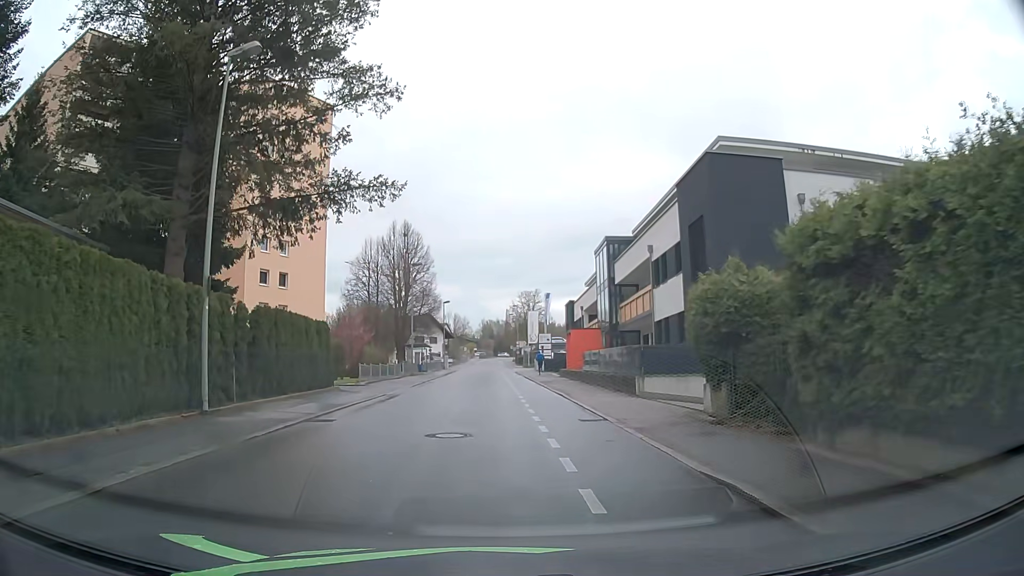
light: Day
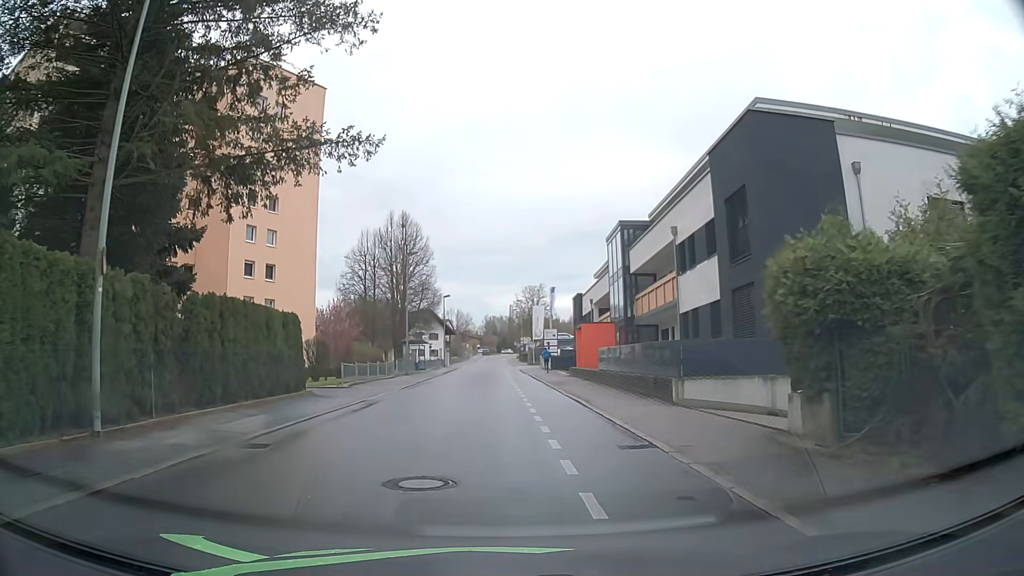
(0.0, +4.2) m; -1°
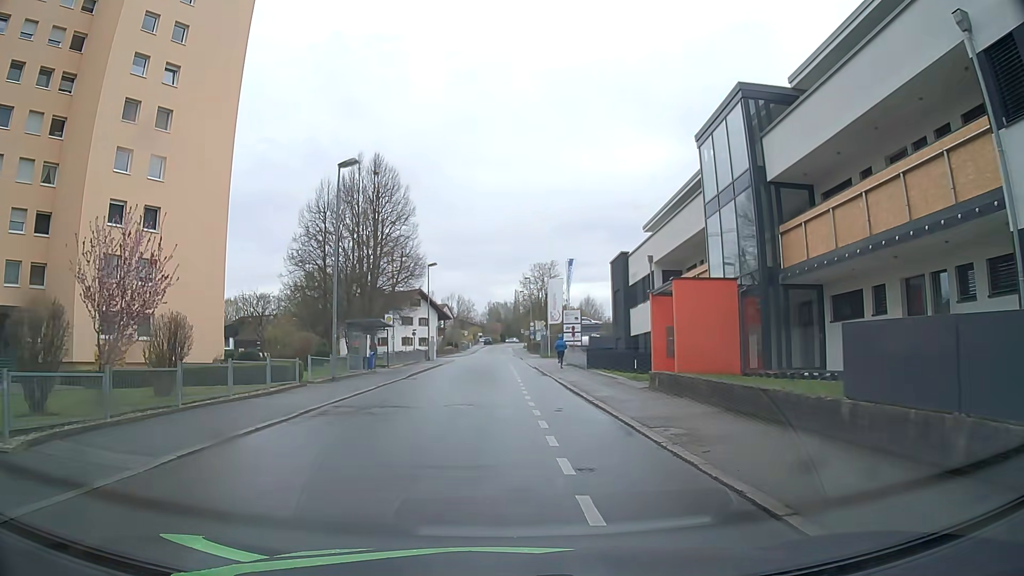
(+0.1, +20.3) m; +1°
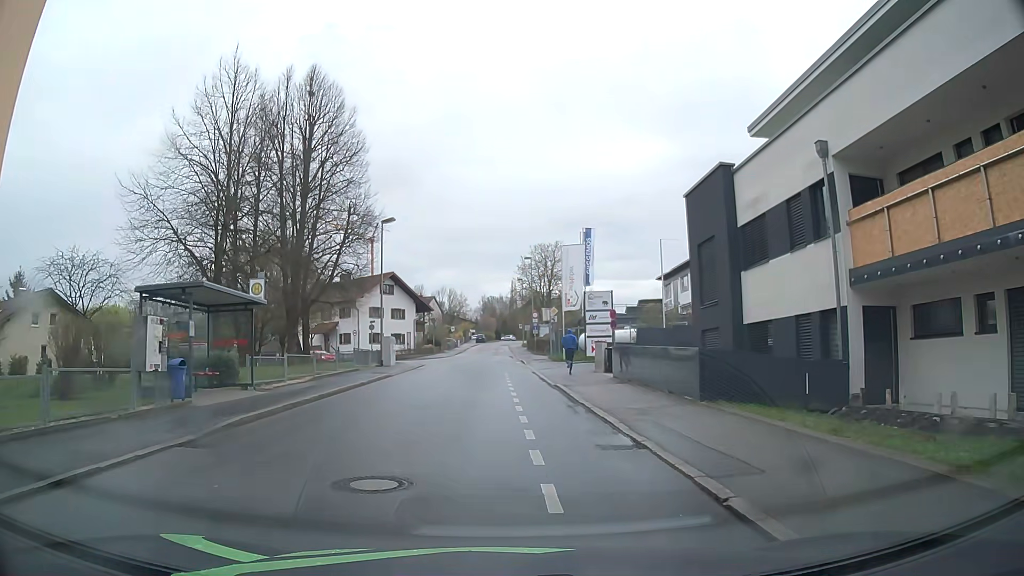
(-0.1, +19.7) m; -1°
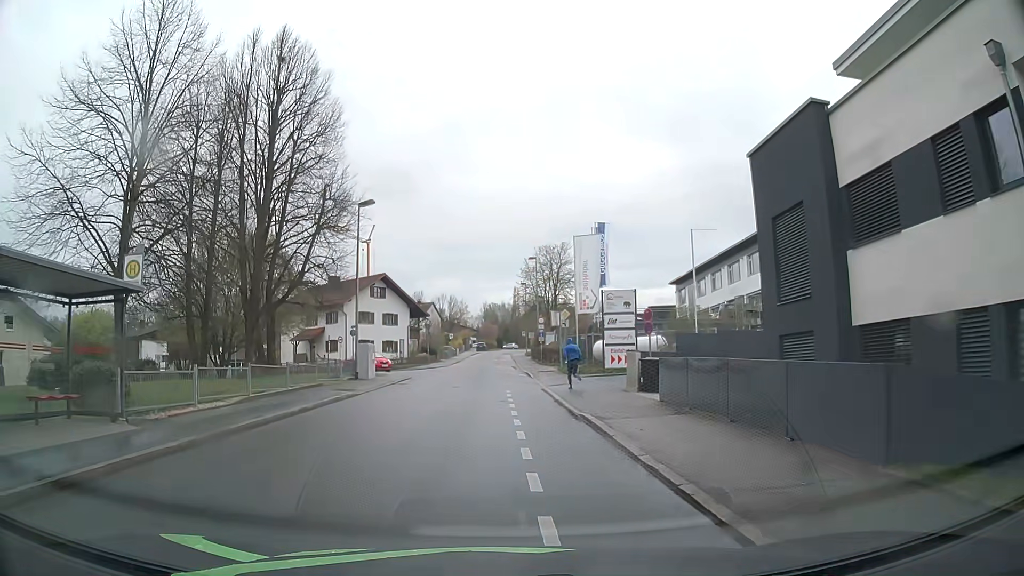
(+0.1, +6.7) m; +1°
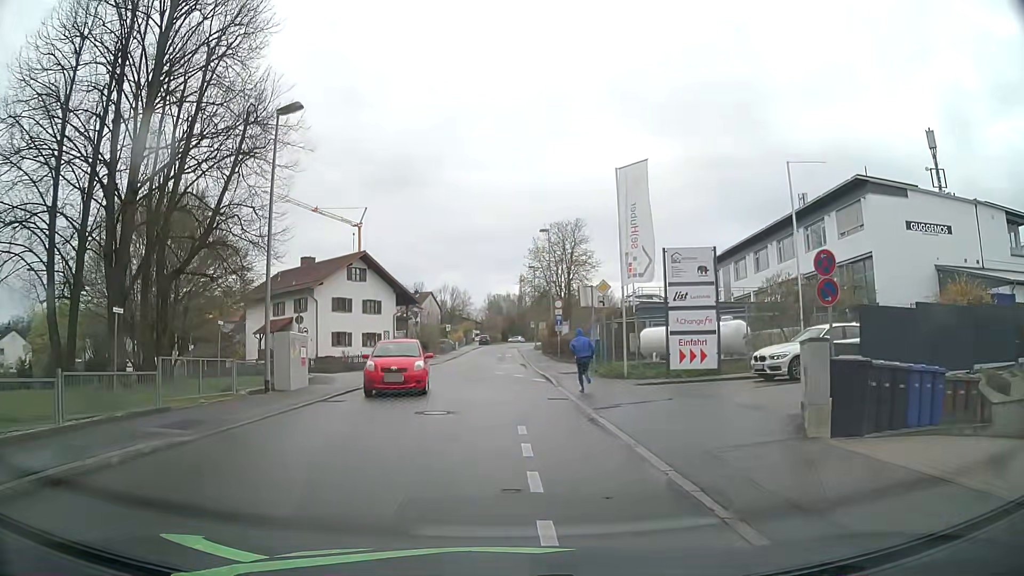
(-0.2, +12.3) m; 0°
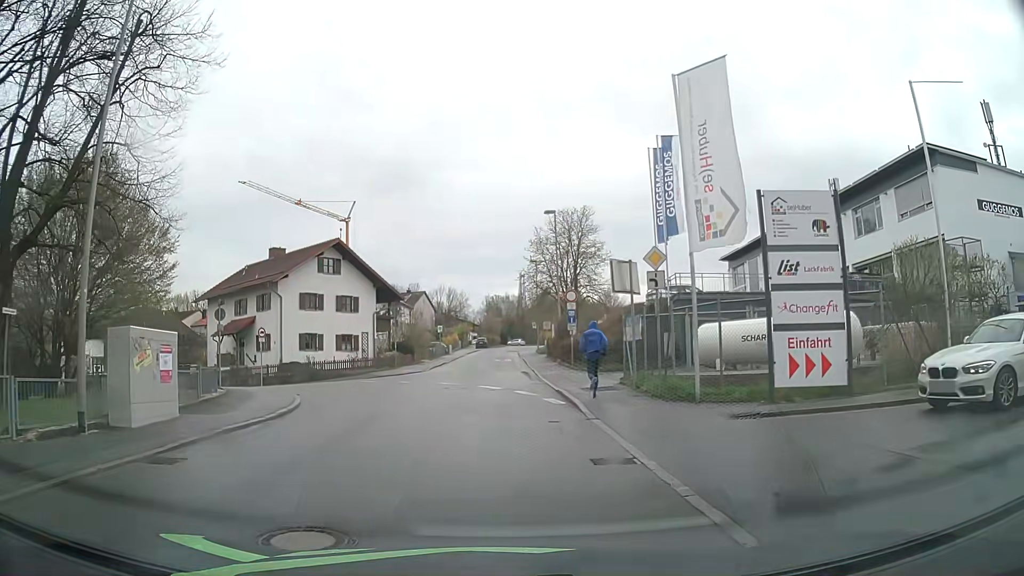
(0.0, +8.7) m; 0°
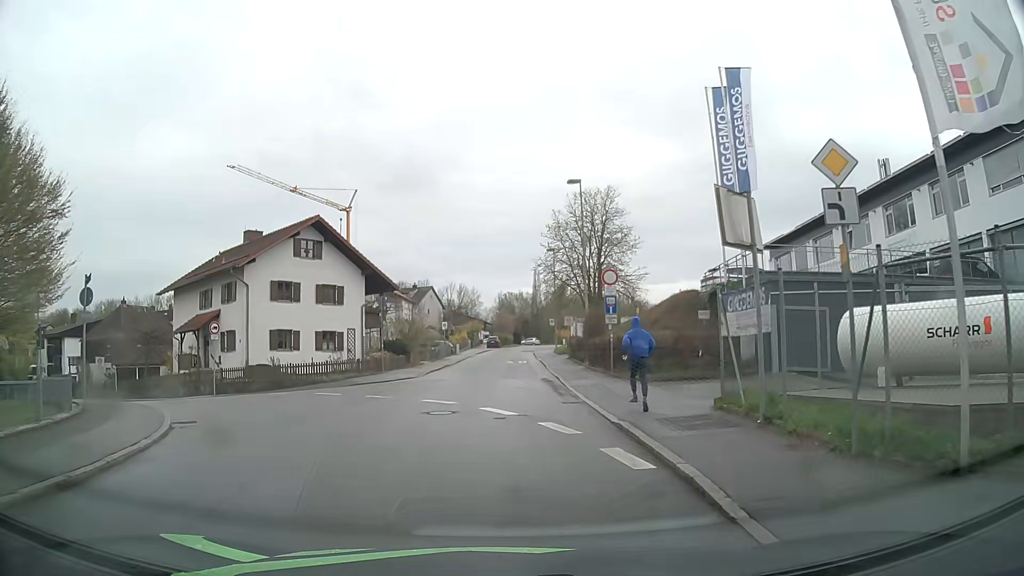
(-0.1, +8.5) m; -2°
(0, +10) (-4, +19) (-12, +26) (-19, +32) (-27, +39) (-34, +46) (-41, +53) (-48, +60) (-56, +66) (-65, +71) m
